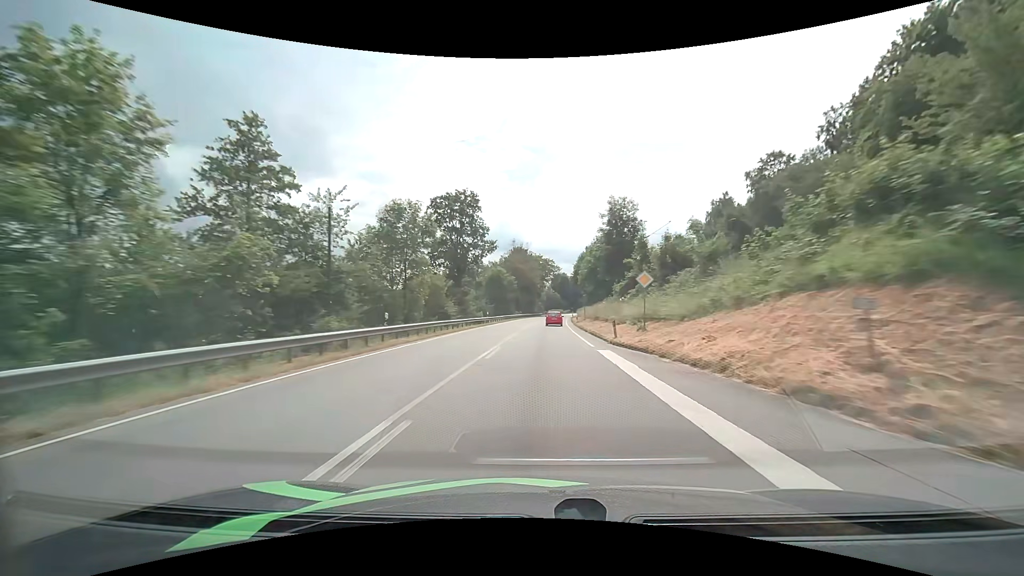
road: primary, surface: asphalt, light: Day
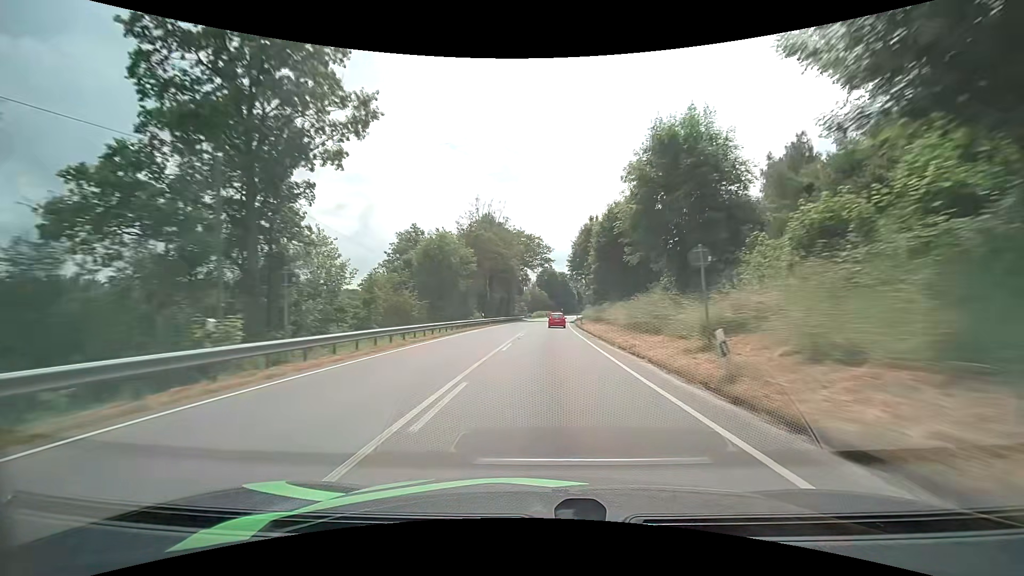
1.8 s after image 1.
(+0.6, +45.3) m; +2°
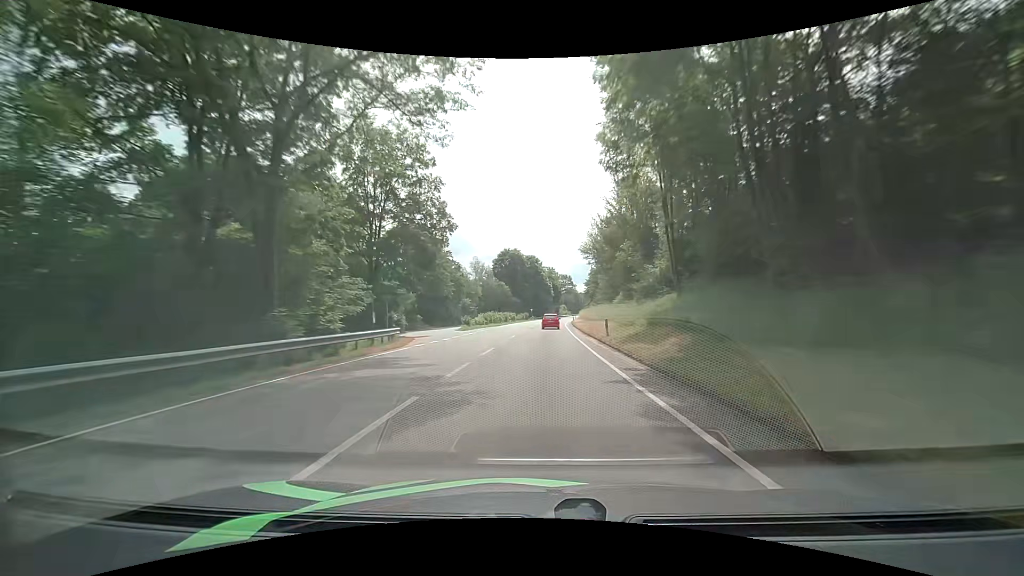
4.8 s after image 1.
(+2.4, +75.0) m; +4°
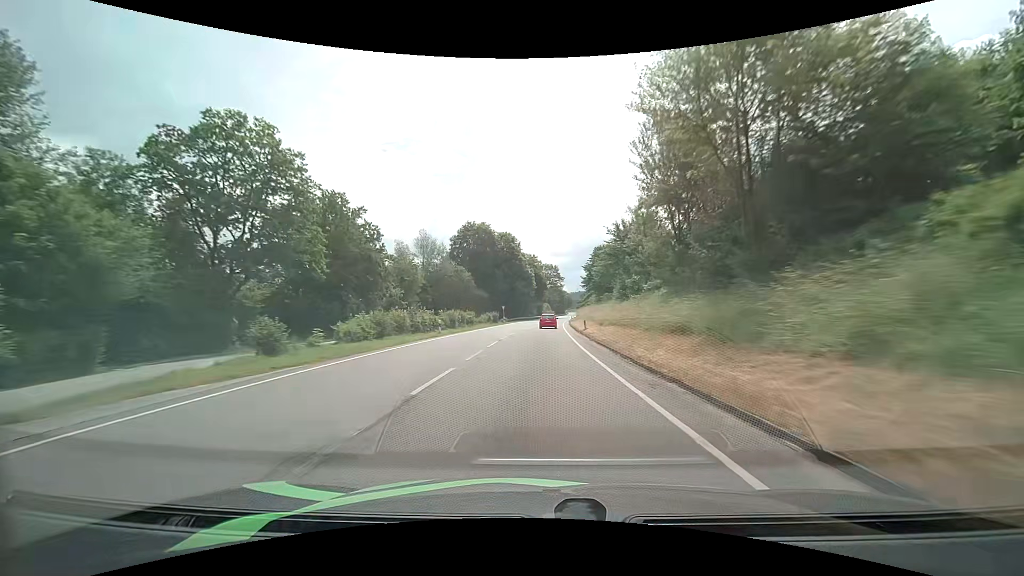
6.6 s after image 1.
(+0.9, +44.7) m; +2°
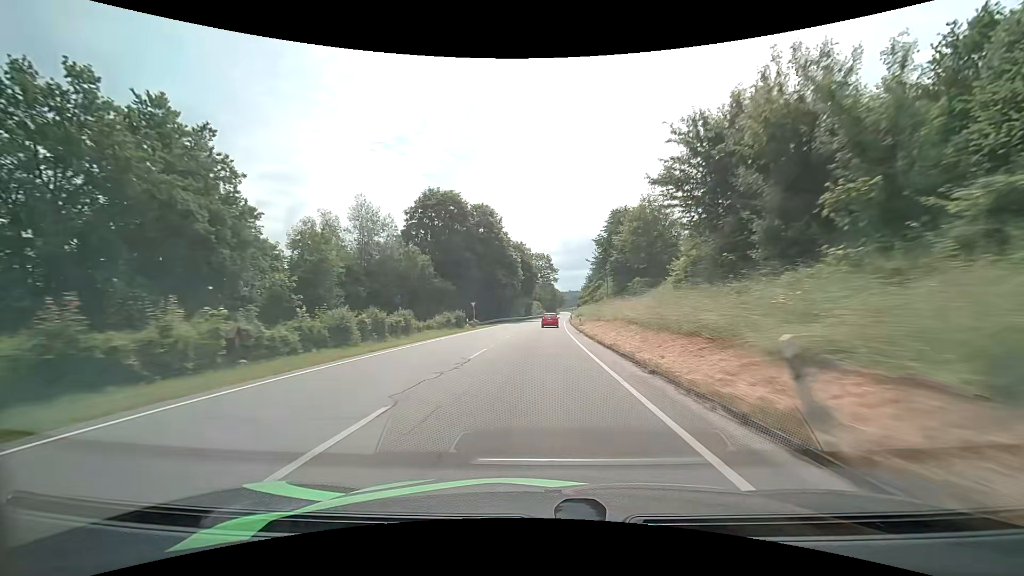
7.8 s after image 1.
(+0.4, +29.4) m; +2°
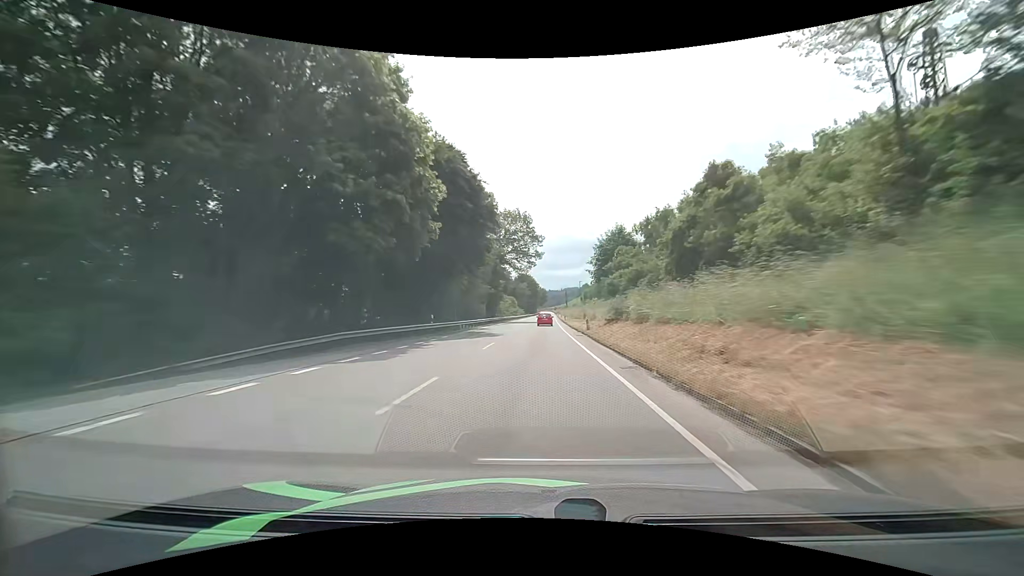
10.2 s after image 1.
(+1.1, +57.8) m; +2°
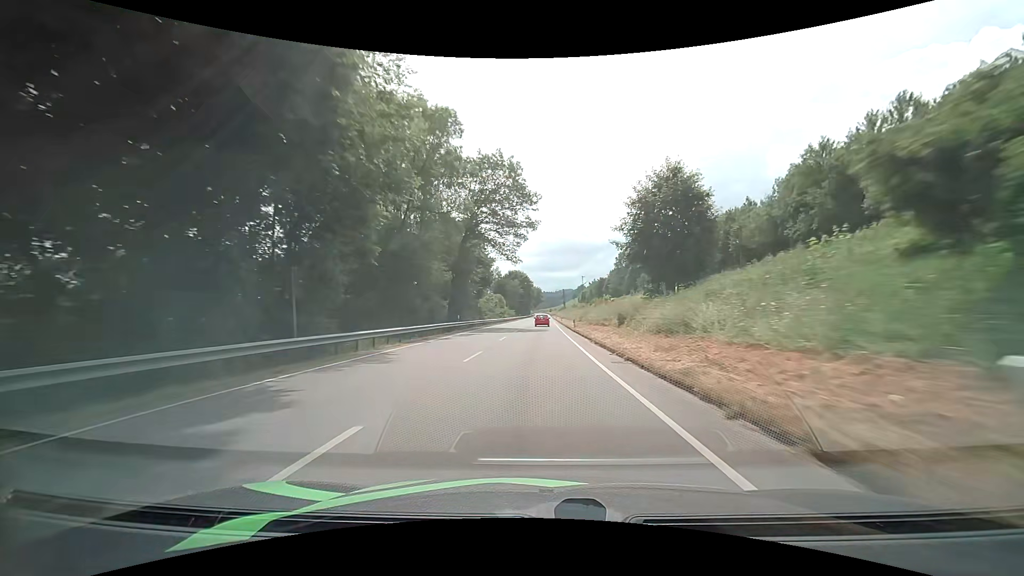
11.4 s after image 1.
(+0.2, +29.0) m; +1°
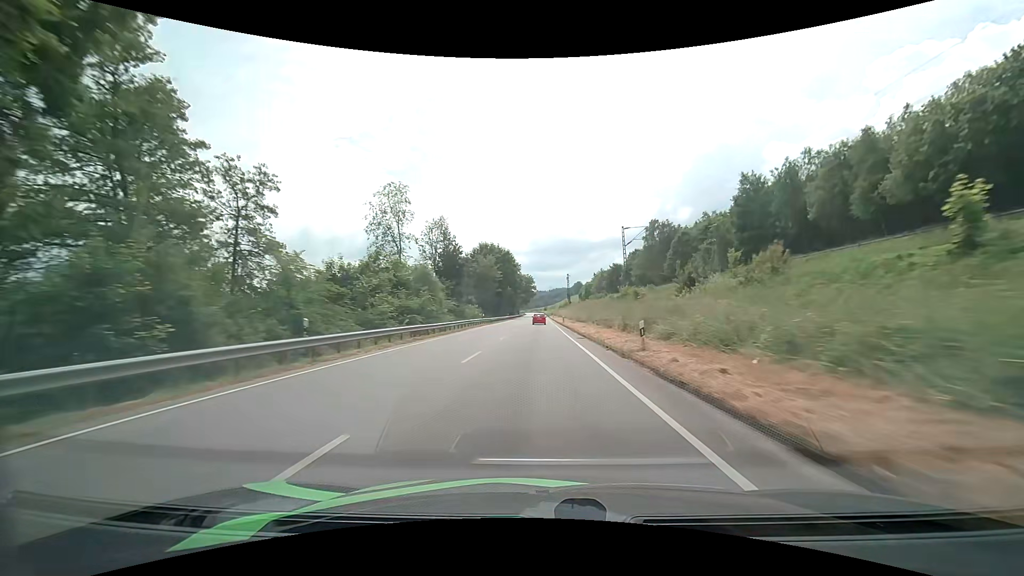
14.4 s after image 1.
(+1.0, +74.1) m; +1°
(0, +10) (0, +20) (0, +30) (0, +40) (0, +50) (0, +60) (0, +70) (0, +80) (0, +90) (0, +100) m
